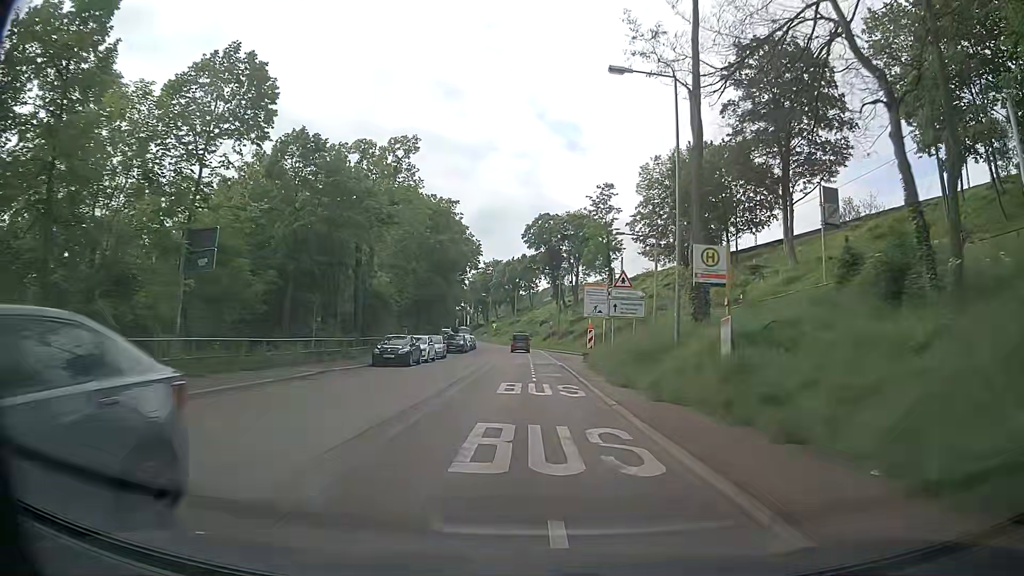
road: secondary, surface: asphalt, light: Day
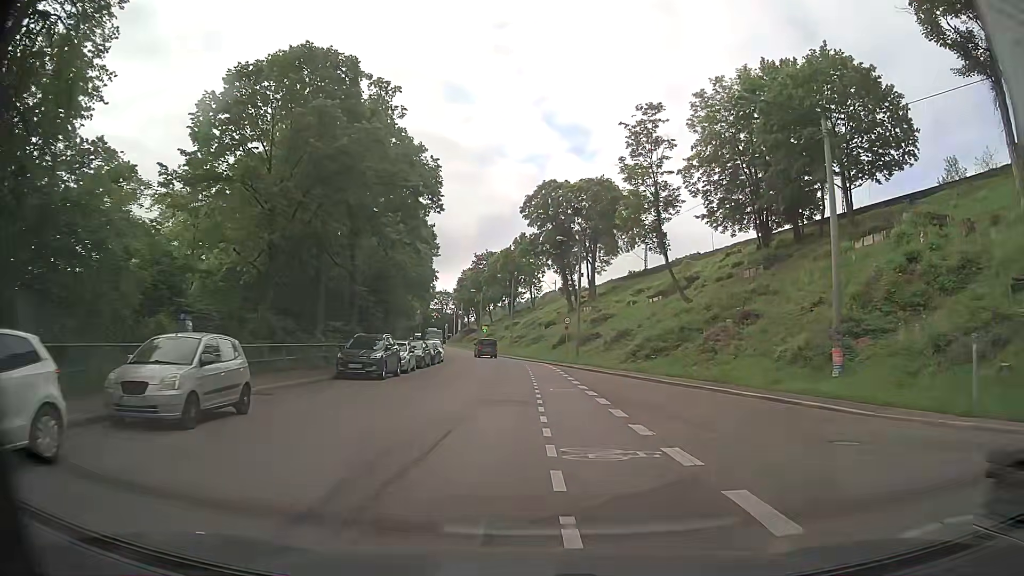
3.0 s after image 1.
(-0.4, +32.2) m; 0°
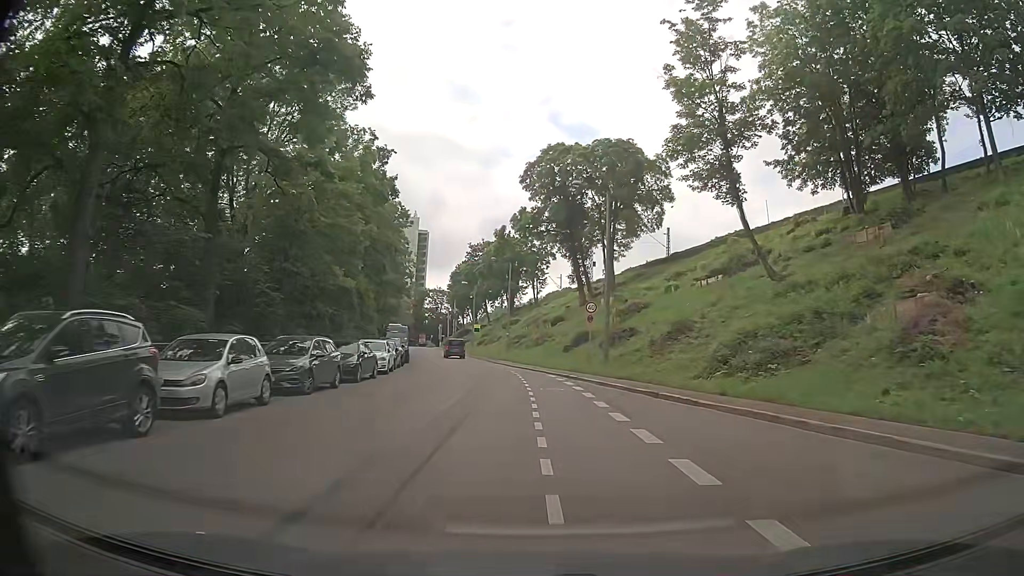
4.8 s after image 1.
(+0.1, +19.2) m; 0°
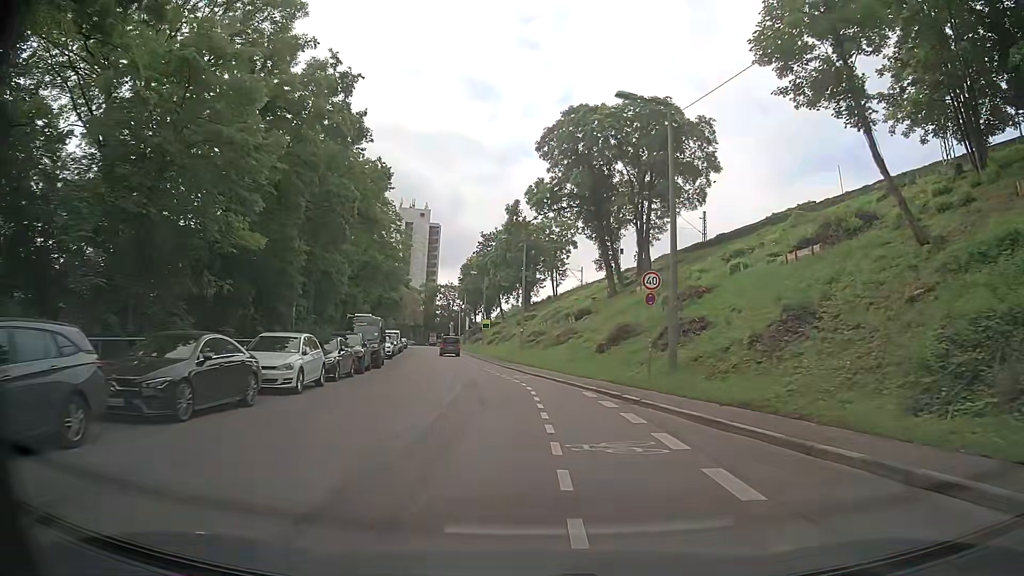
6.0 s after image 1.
(0.0, +13.0) m; -1°
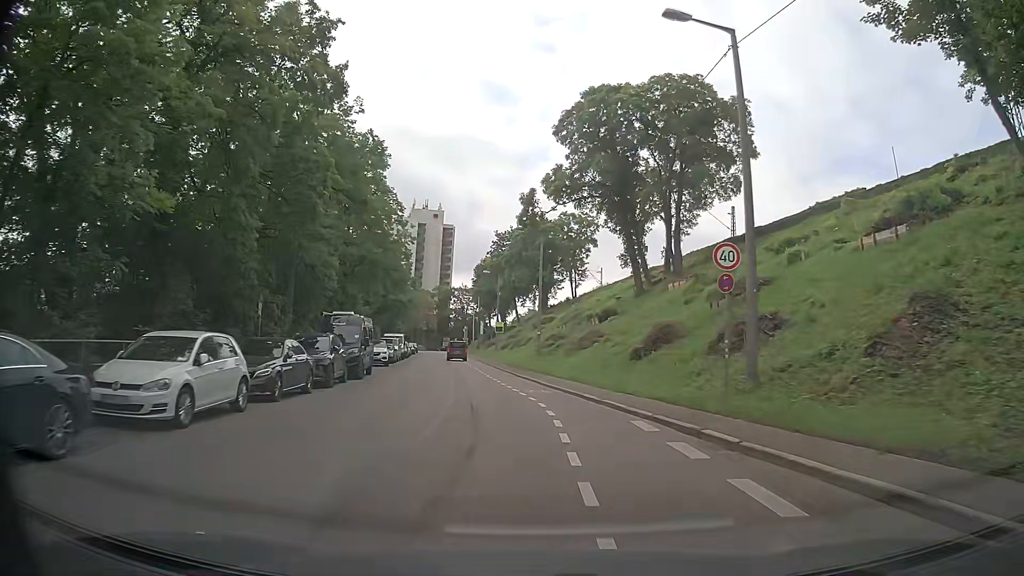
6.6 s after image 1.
(-0.1, +6.5) m; -2°
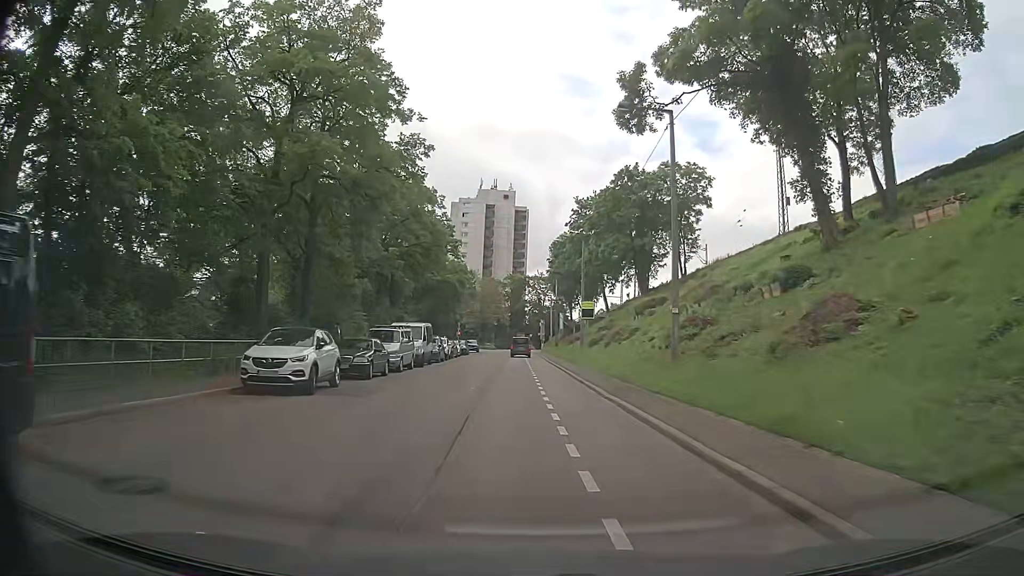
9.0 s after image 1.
(-1.6, +25.3) m; -8°
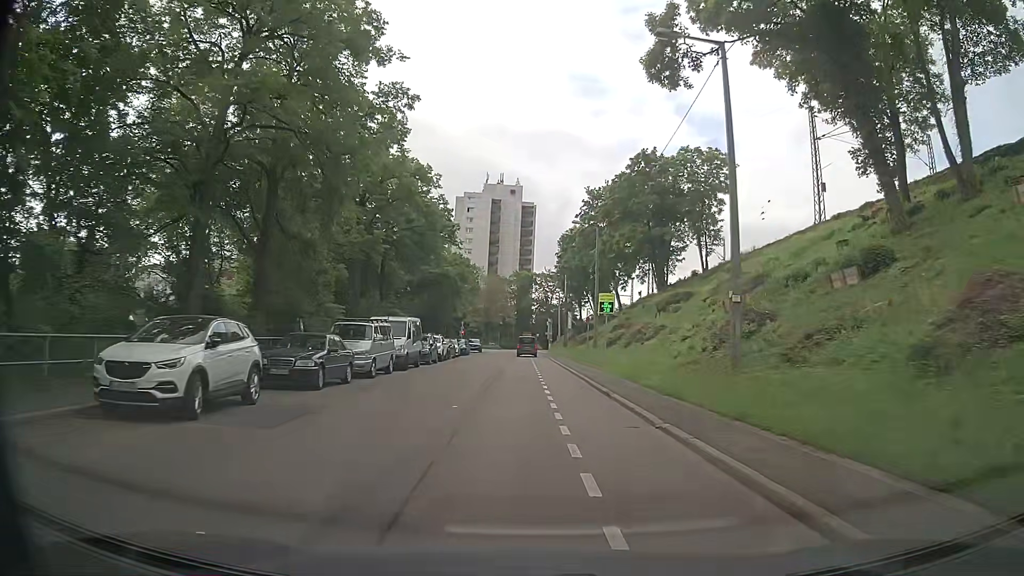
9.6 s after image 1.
(0.0, +6.3) m; +1°
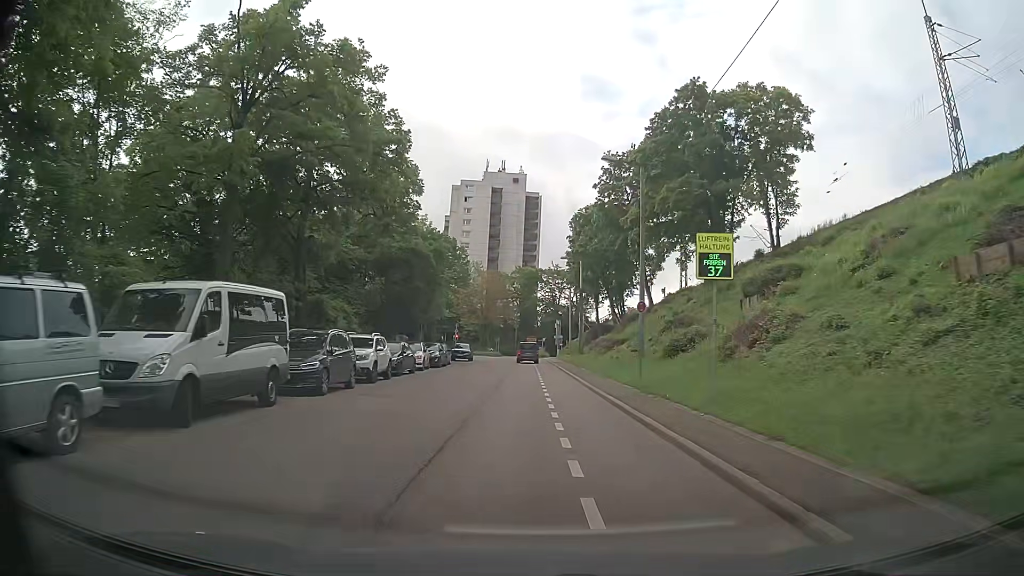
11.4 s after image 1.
(-0.4, +19.1) m; -2°
(0, +10) (0, +20) (0, +30) (0, +40) (+1, +50) (+1, +60) (0, +70) (-1, +80) (-4, +90) (-7, +99) m
